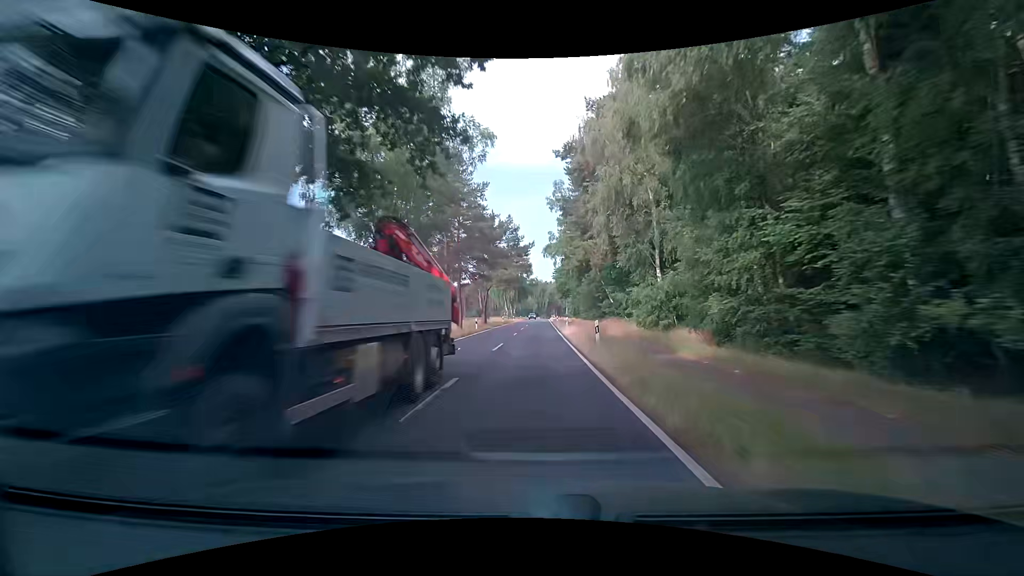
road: tertiary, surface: asphalt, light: Day
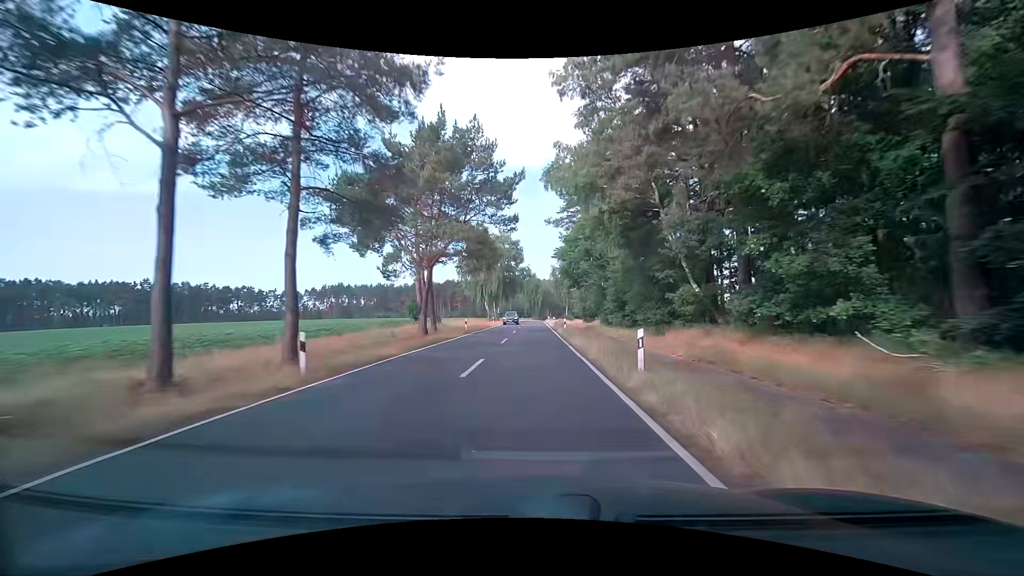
(-0.5, +31.6) m; -1°
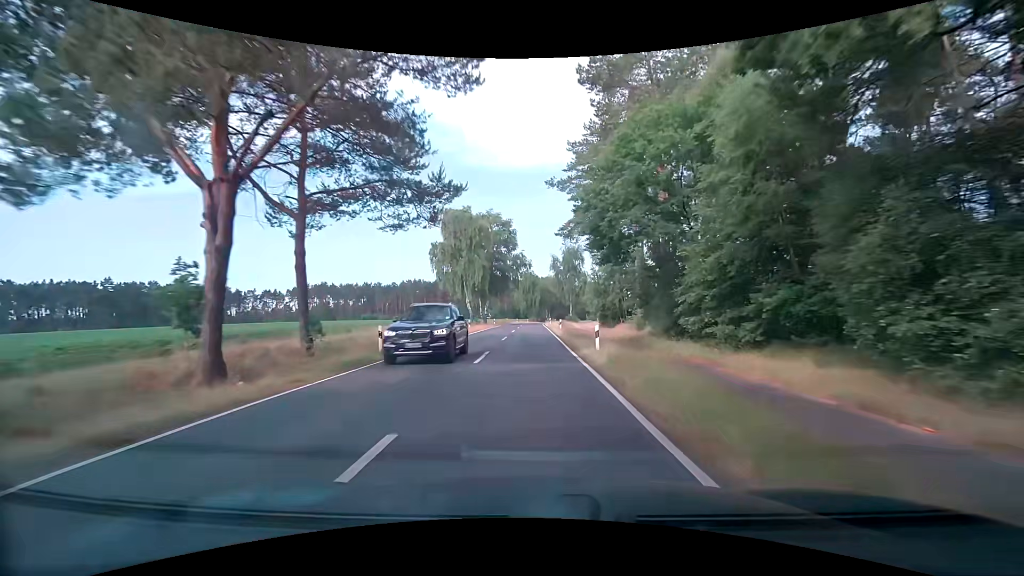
(+0.2, +21.0) m; +1°
(0, +10) (0, +20) (0, +30) (0, +40) (0, +50) (0, +60) (0, +70) (0, +80) (0, +90) (0, +100) m
